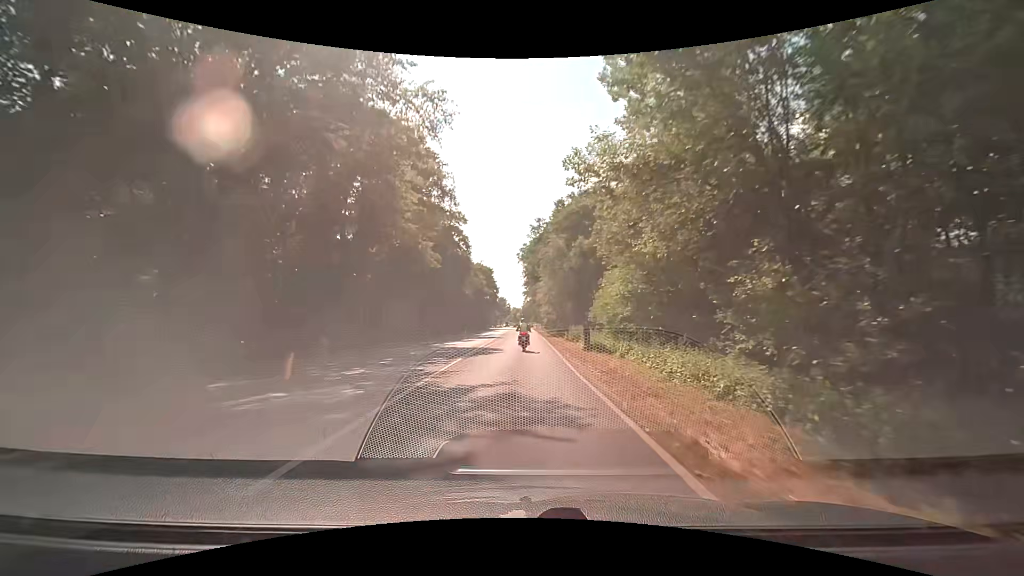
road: secondary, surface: asphalt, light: Day
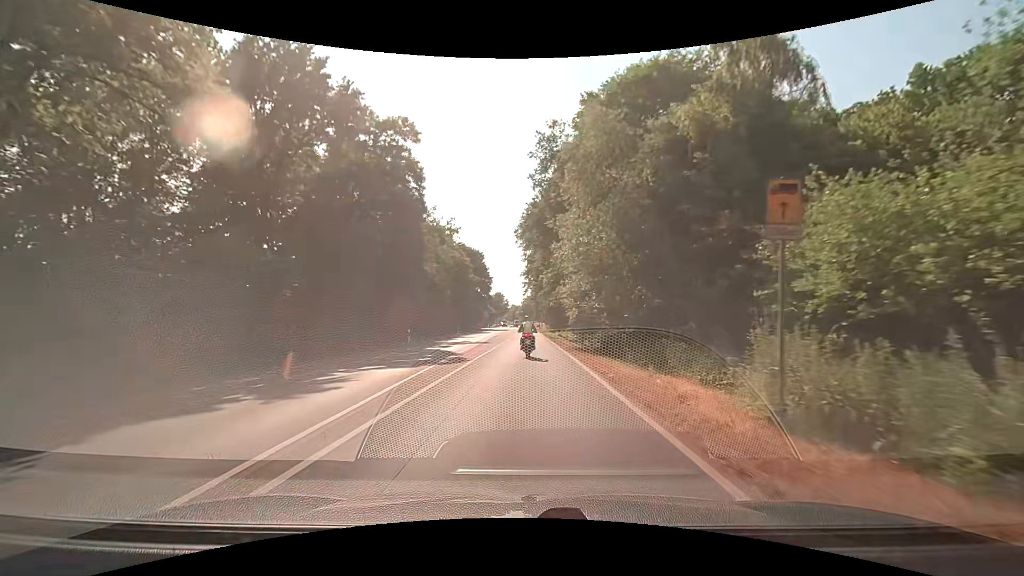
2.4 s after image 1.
(+0.2, +32.1) m; +1°
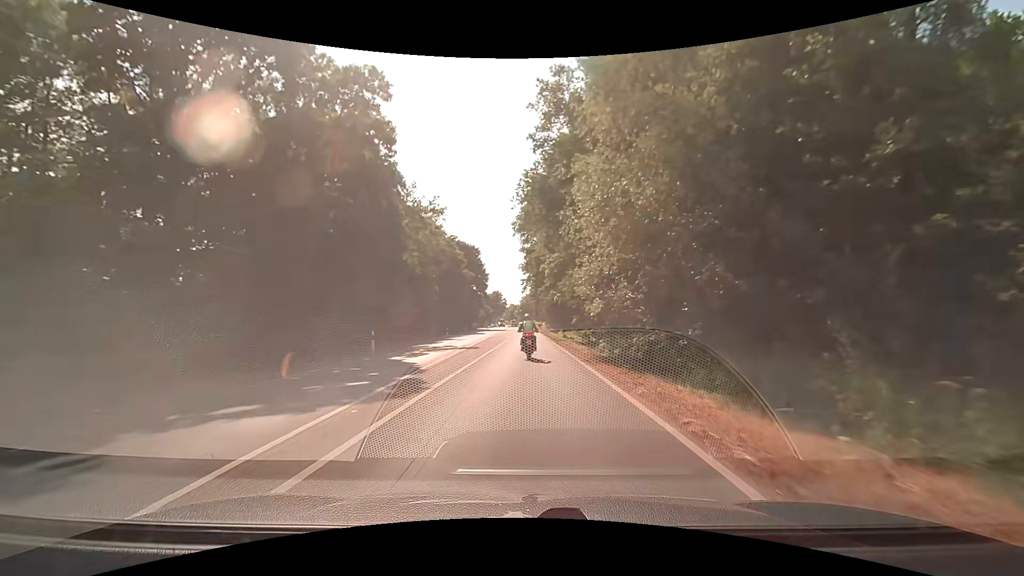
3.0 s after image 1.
(0.0, +7.8) m; 0°
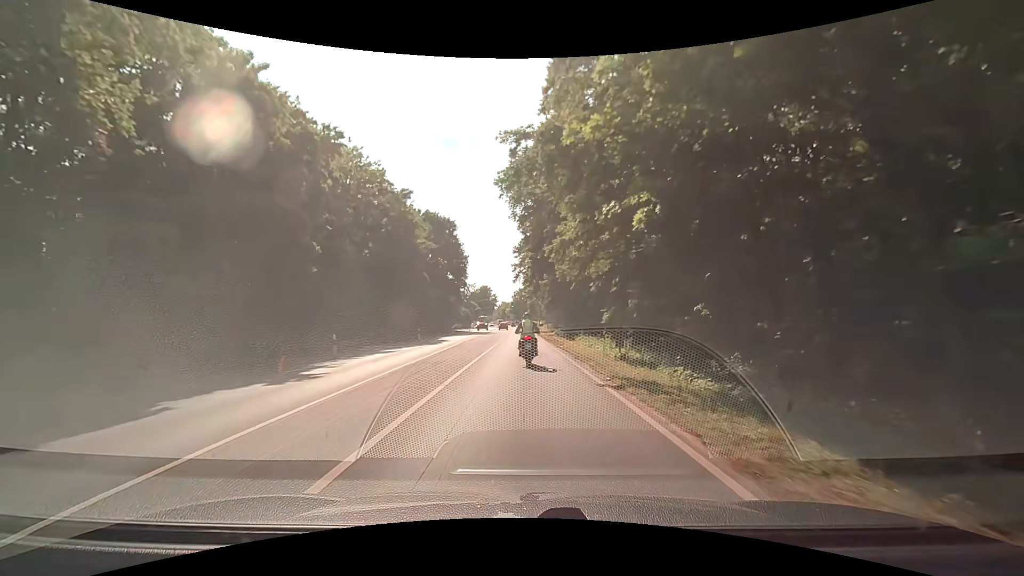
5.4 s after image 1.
(+0.2, +30.1) m; +1°
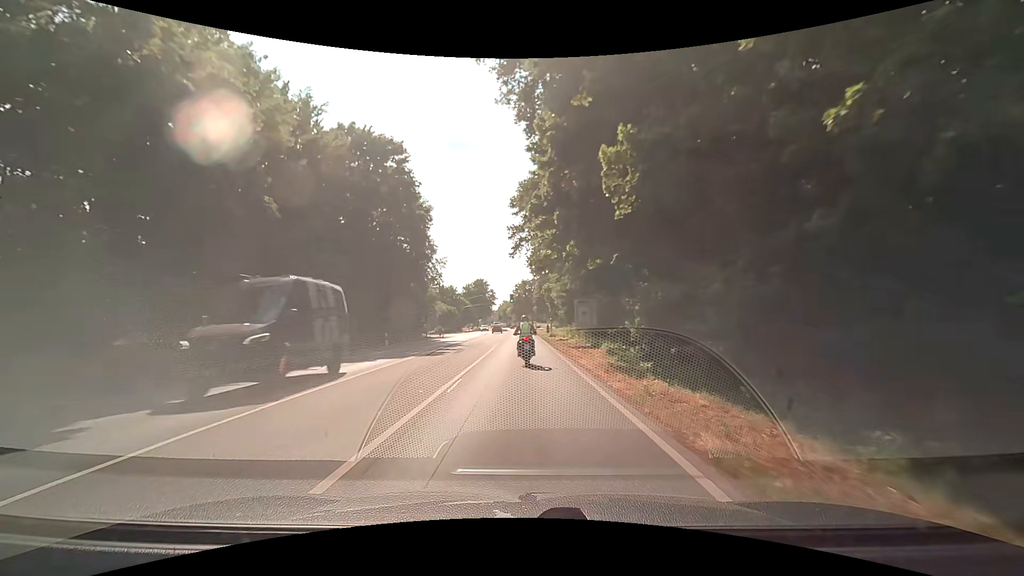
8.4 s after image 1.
(-0.1, +36.7) m; -1°
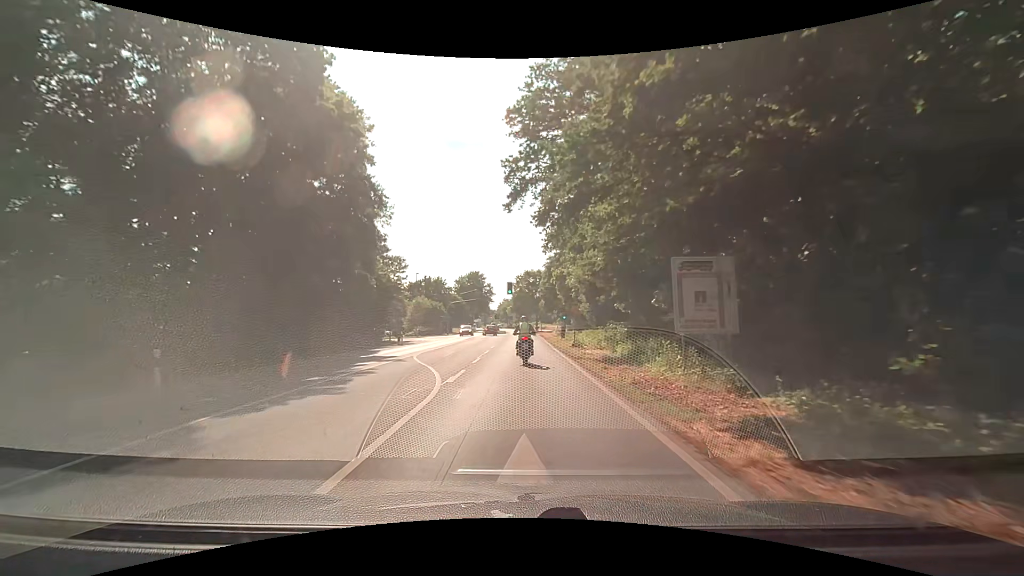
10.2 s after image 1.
(0.0, +22.4) m; -1°
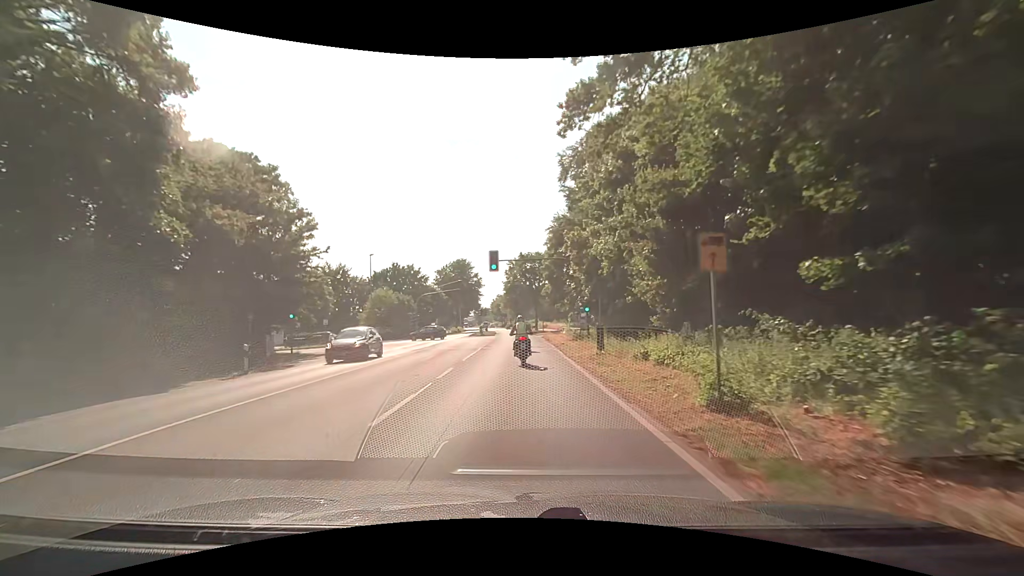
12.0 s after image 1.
(+0.5, +22.7) m; +1°
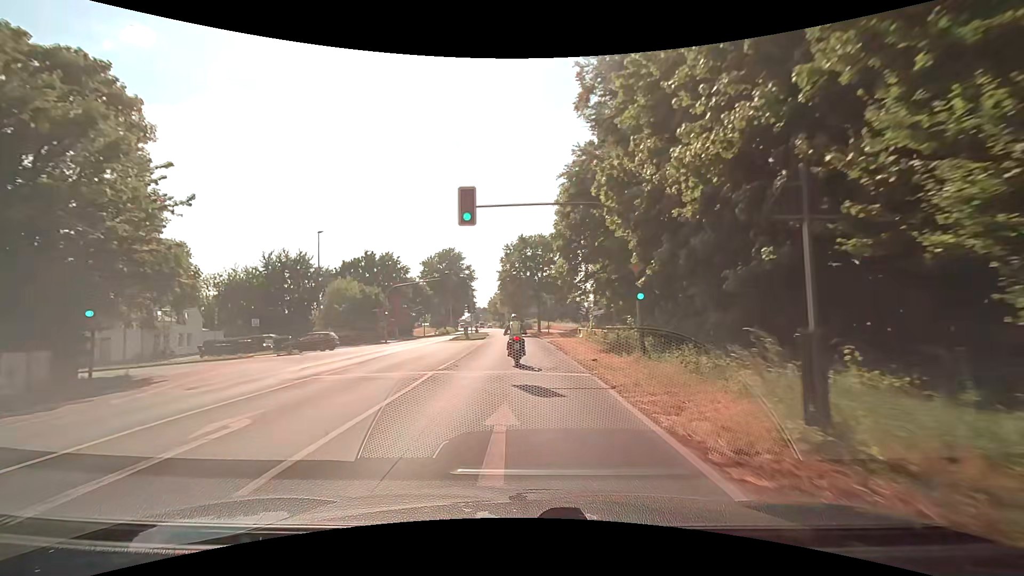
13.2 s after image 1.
(+0.1, +15.1) m; 0°
(0, +10) (0, +20) (0, +30) (0, +40) (-1, +50) (-1, +60) (-2, +70) (-3, +80) (-4, +90) (-5, +100) m
